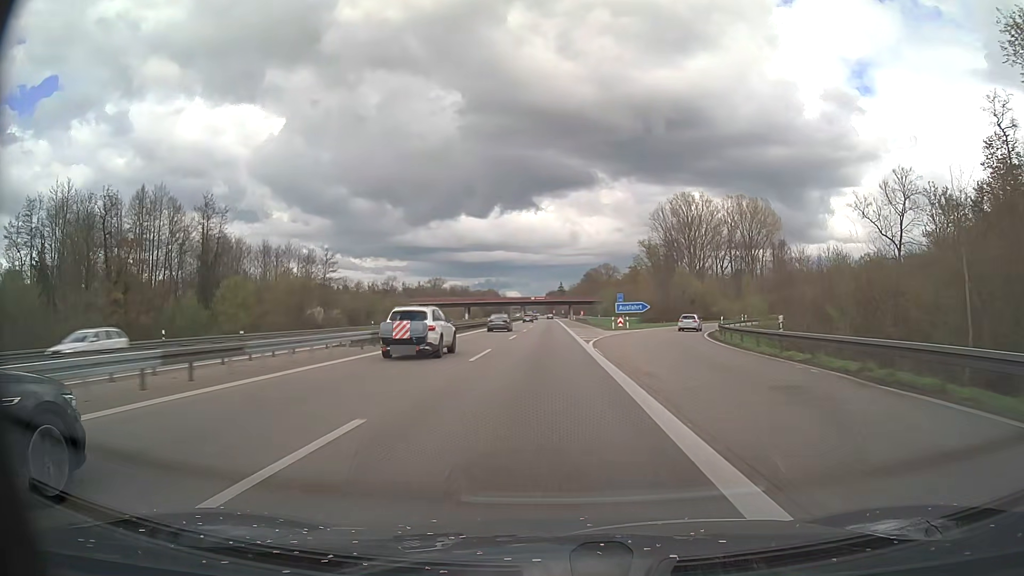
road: motorway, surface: asphalt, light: Day
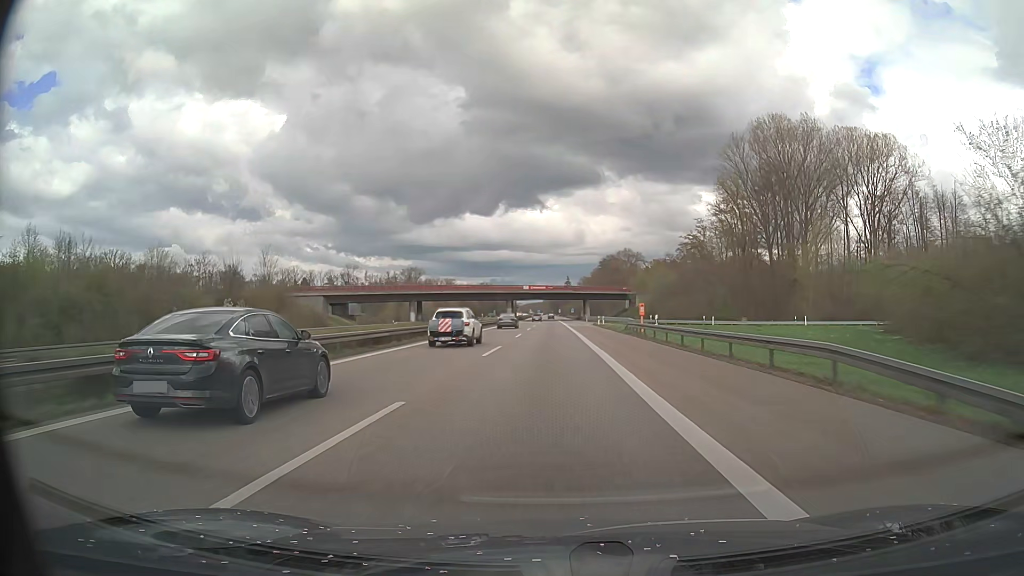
(-0.3, +87.1) m; 0°
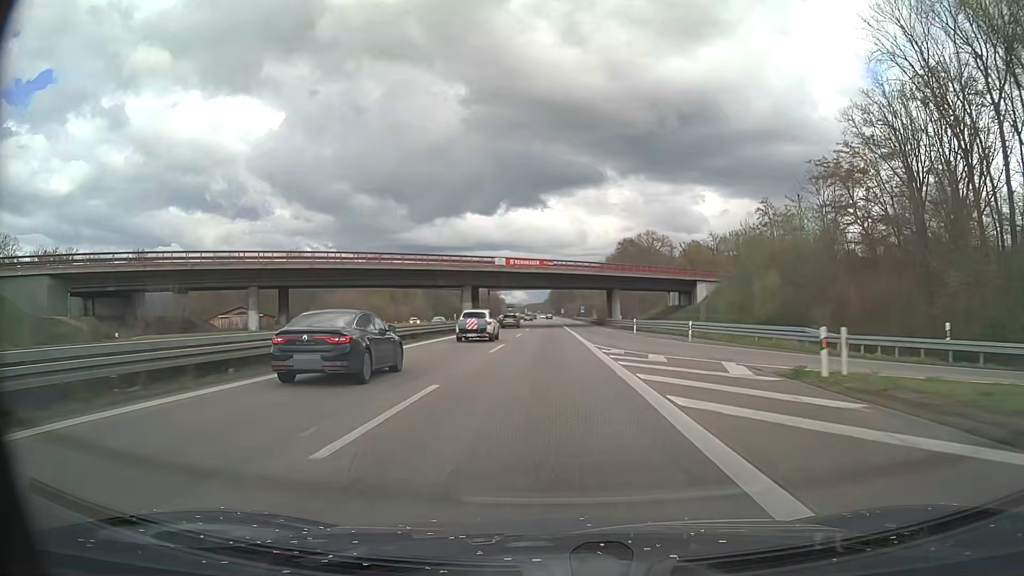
(-0.1, +69.6) m; 0°
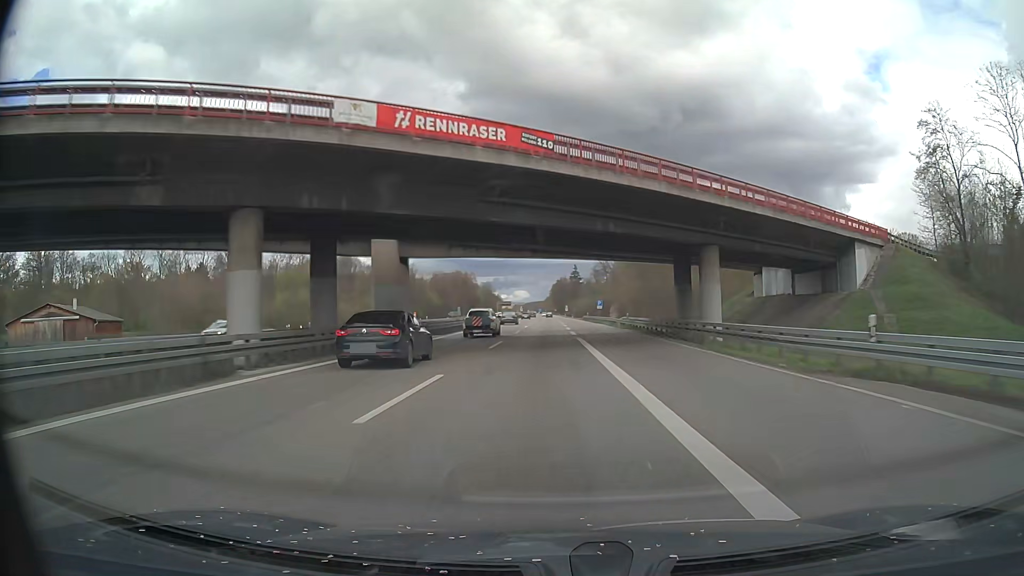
(0.0, +52.2) m; 0°
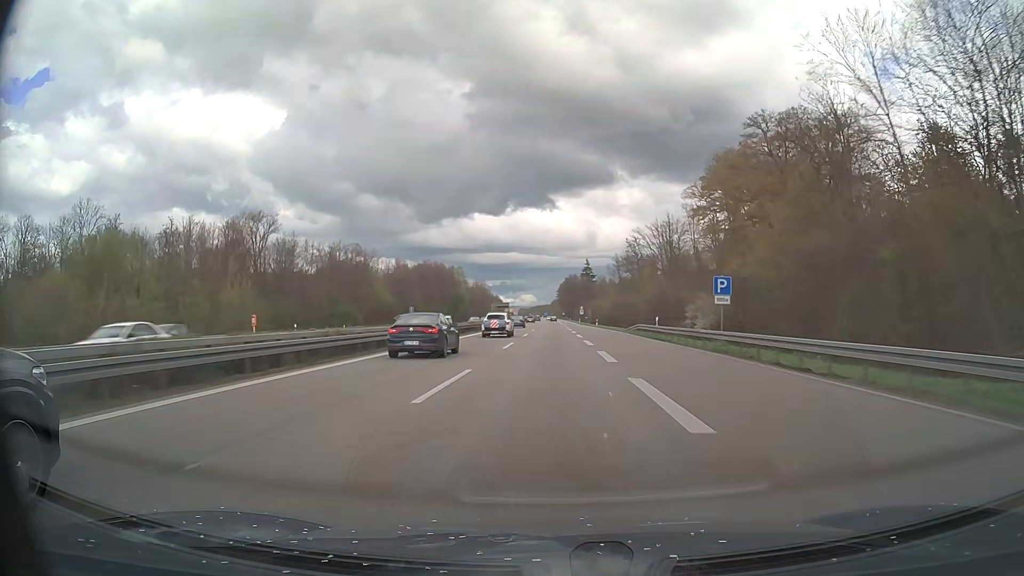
(-0.2, +69.6) m; -1°
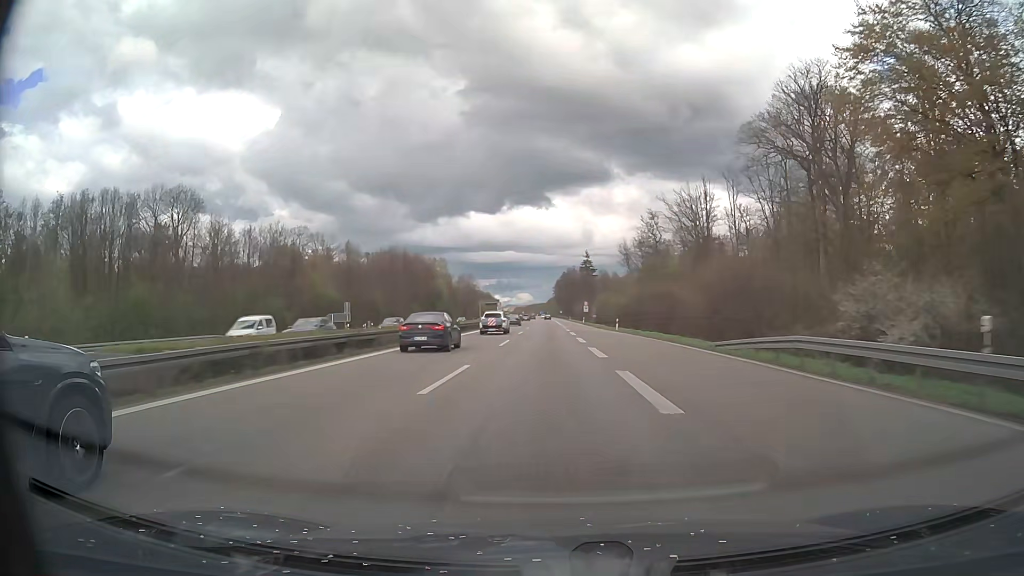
(+0.2, +34.8) m; +1°
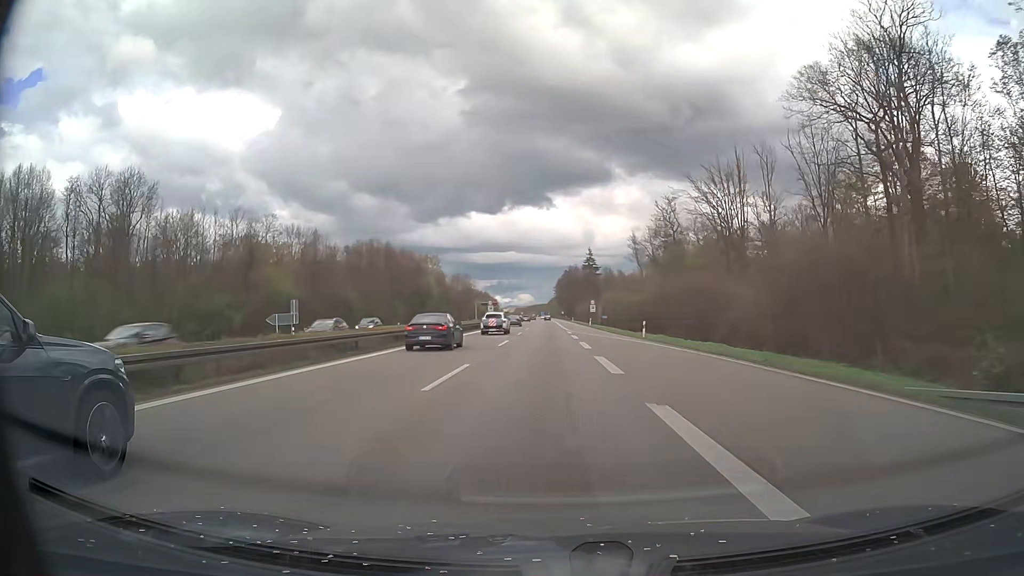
(0.0, +17.4) m; 0°
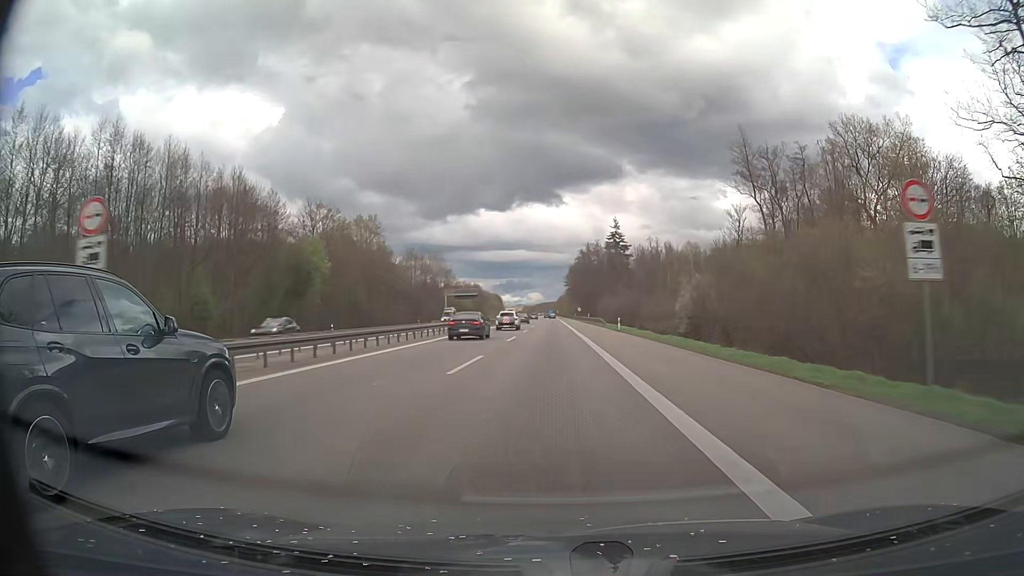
(-0.6, +87.1) m; -1°
(0, +10) (0, +20) (0, +30) (0, +40) (0, +50) (0, +60) (0, +70) (0, +80) (0, +90) (0, +100) m
